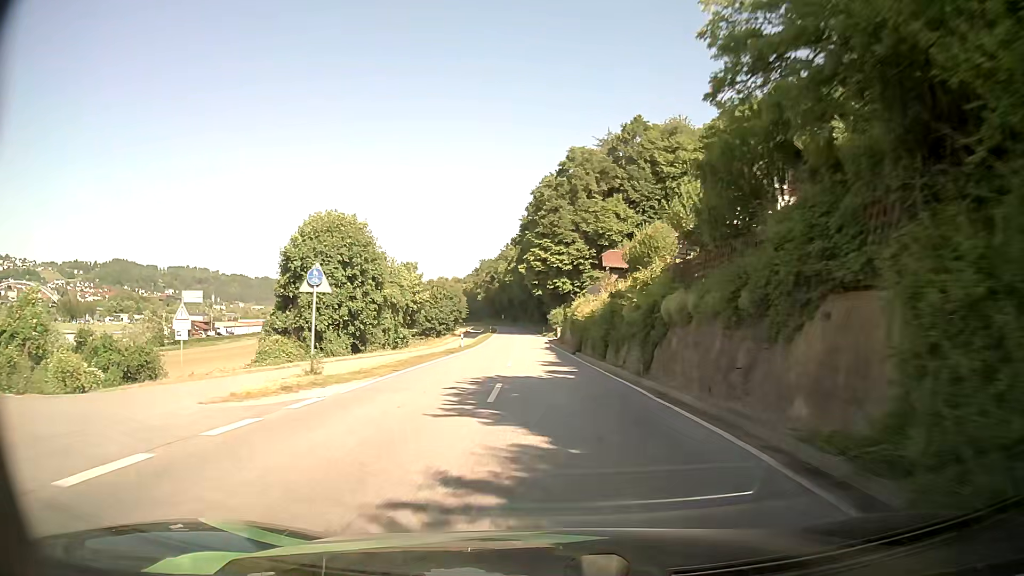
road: secondary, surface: asphalt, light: Day
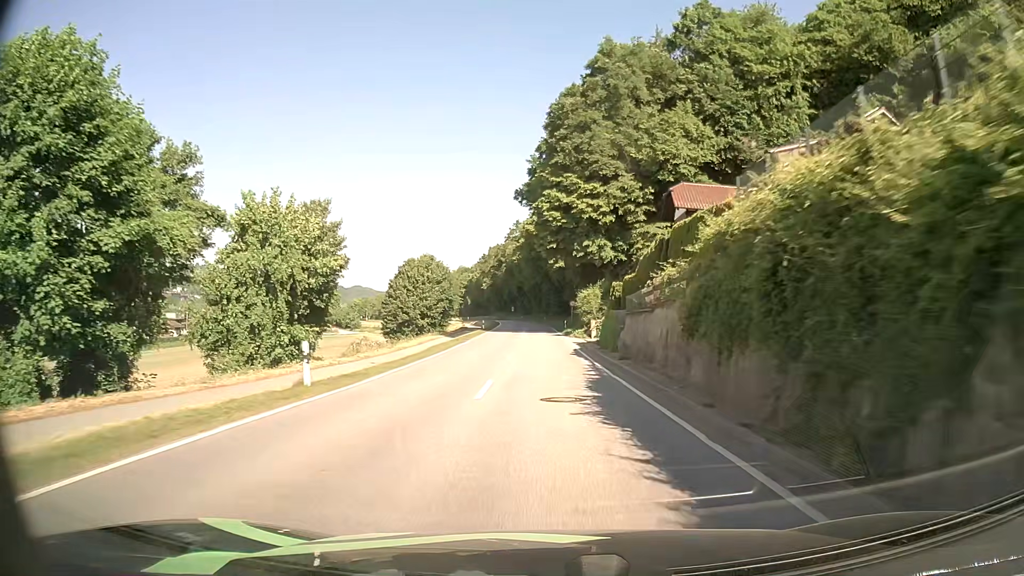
(-0.5, +35.8) m; -1°
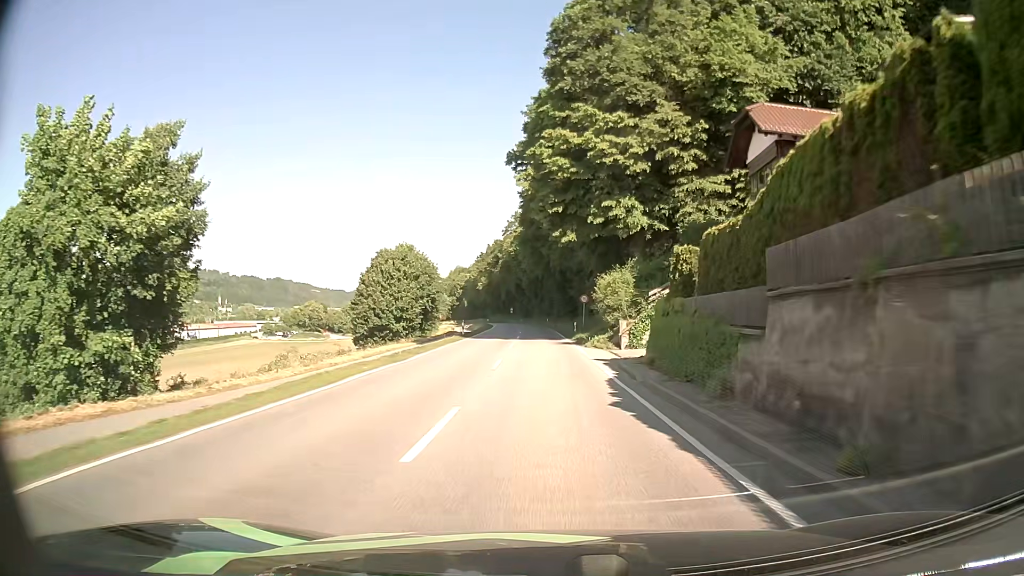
(0.0, +17.9) m; 0°
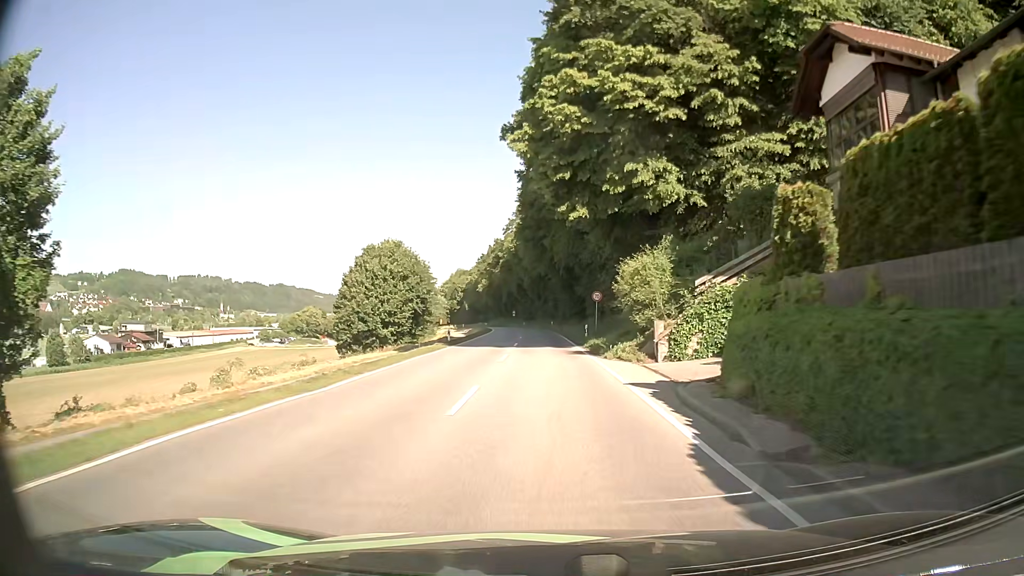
(0.0, +8.9) m; -1°
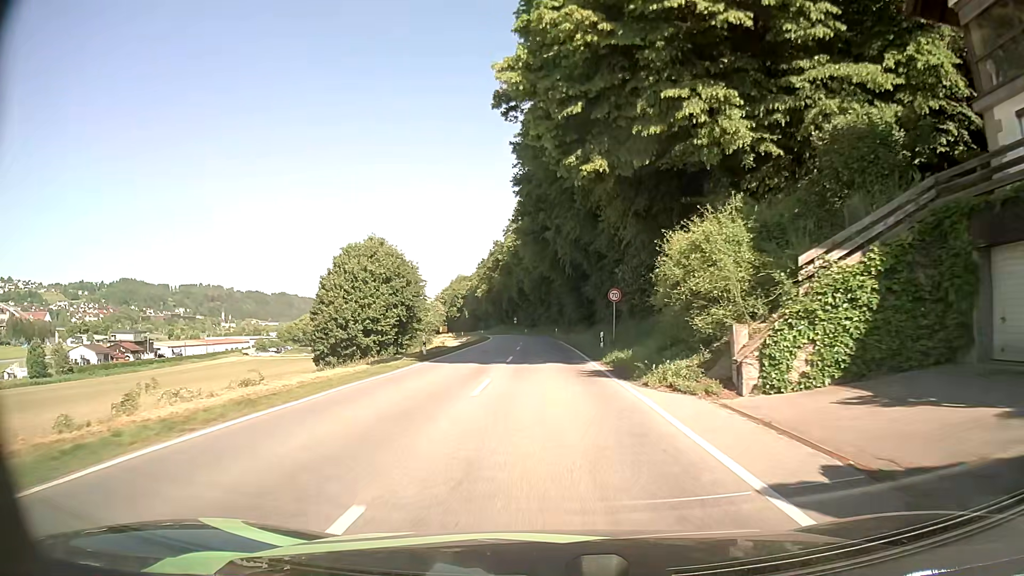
(+0.1, +9.0) m; 0°
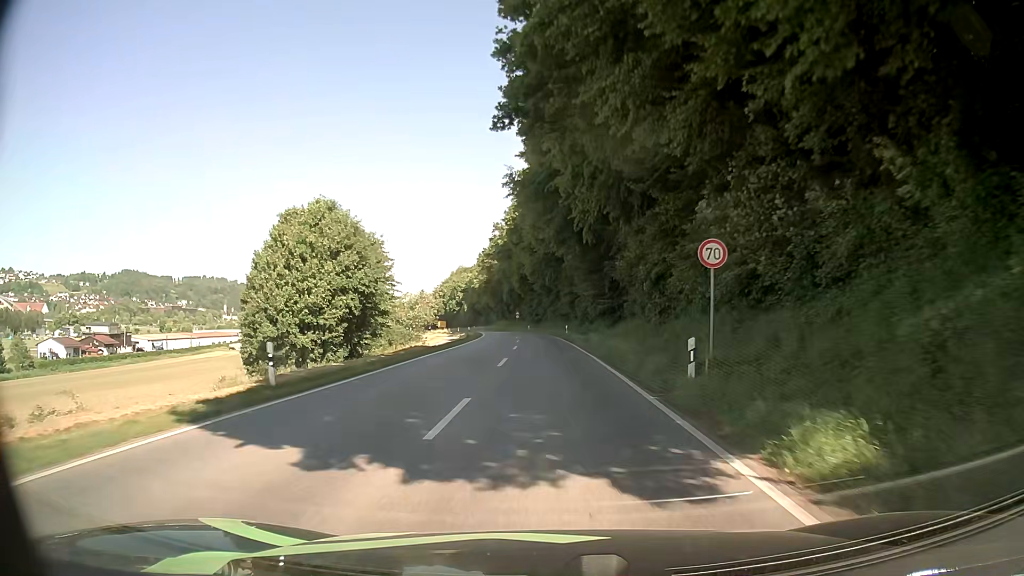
(-0.2, +18.0) m; -1°
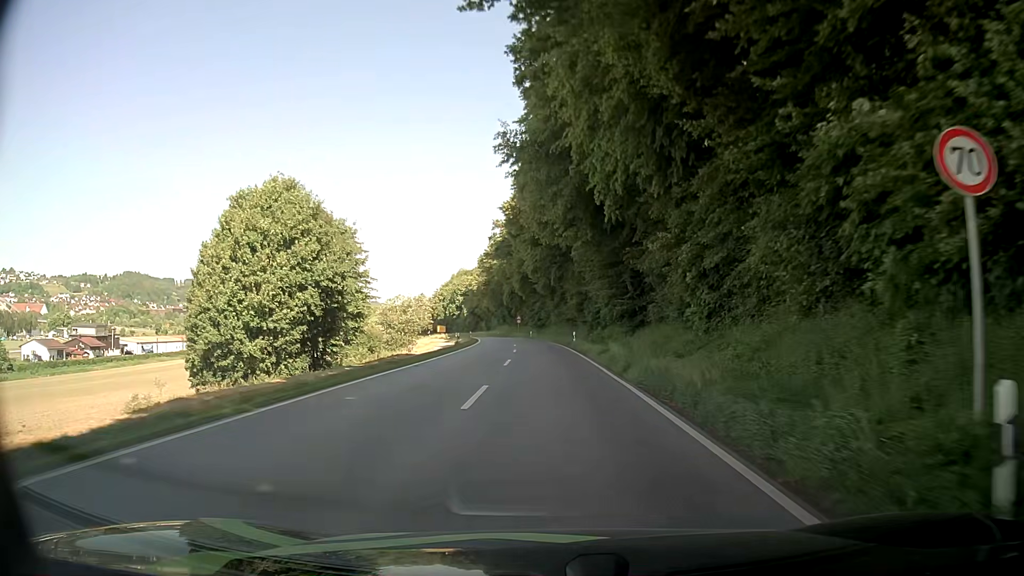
(0.0, +9.0) m; 0°
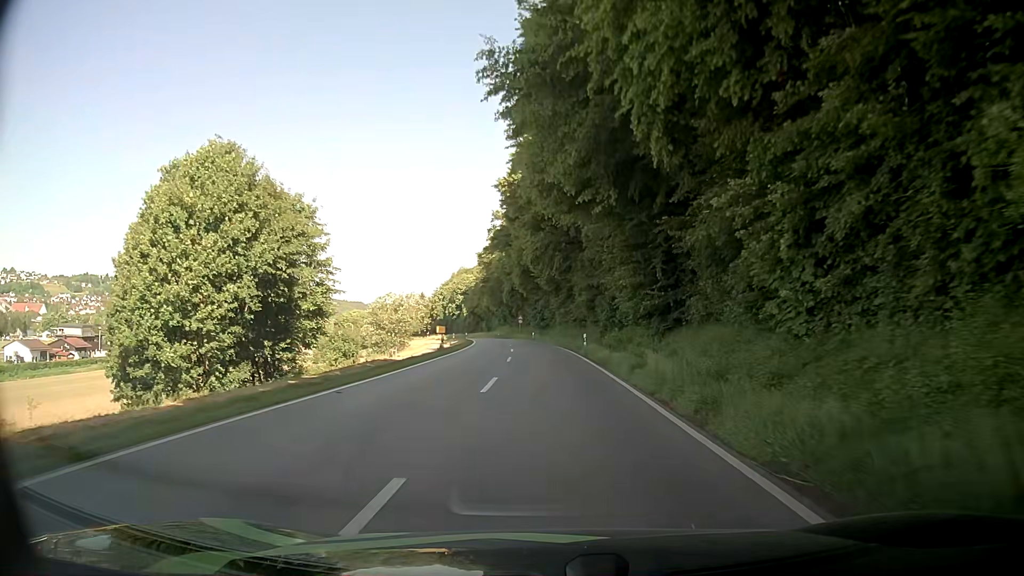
(0.0, +9.0) m; 0°
